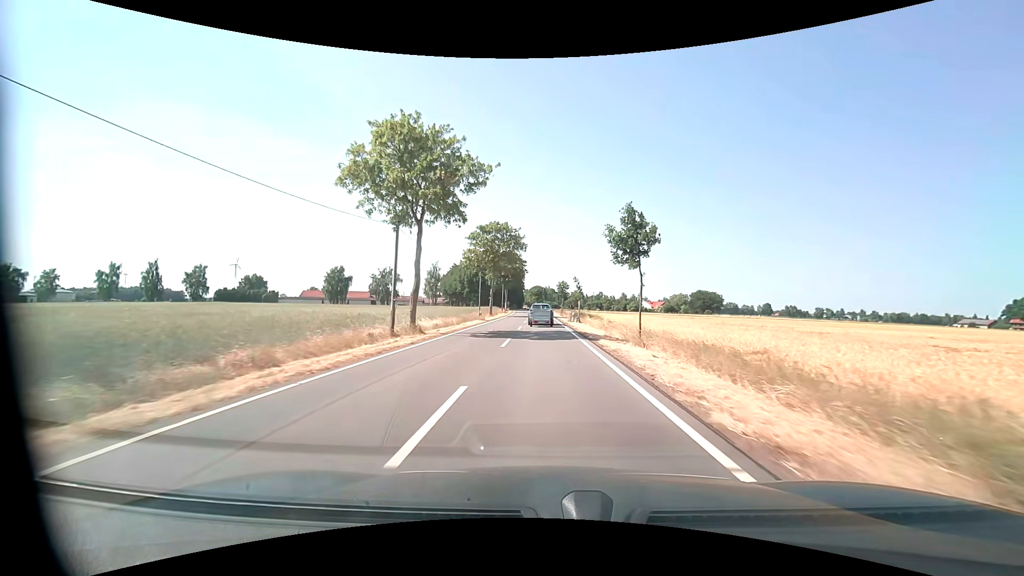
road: tertiary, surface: asphalt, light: Day
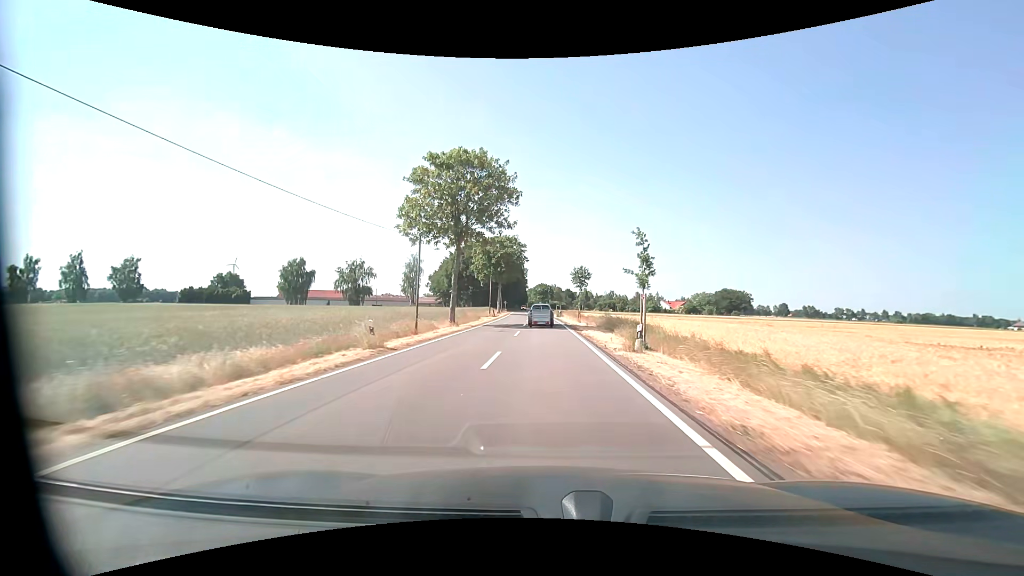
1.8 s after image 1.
(-0.2, +29.6) m; -1°
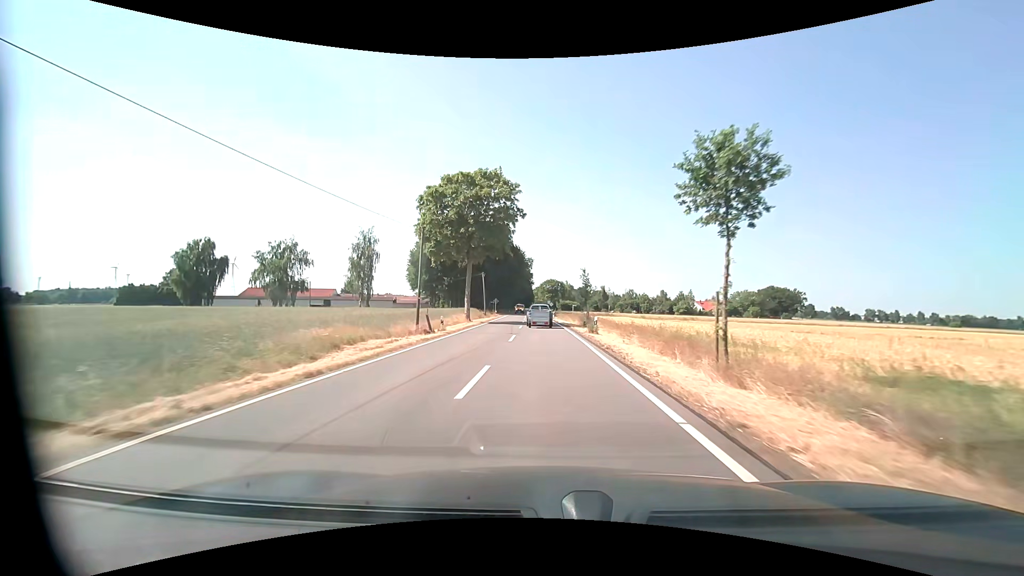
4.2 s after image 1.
(-0.2, +39.4) m; -1°
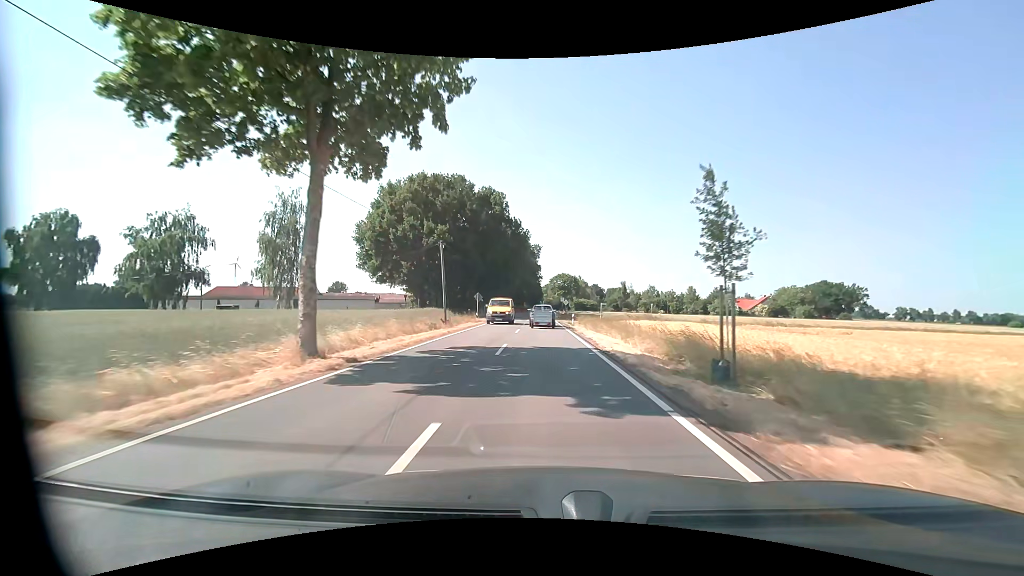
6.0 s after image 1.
(-0.2, +29.6) m; -1°
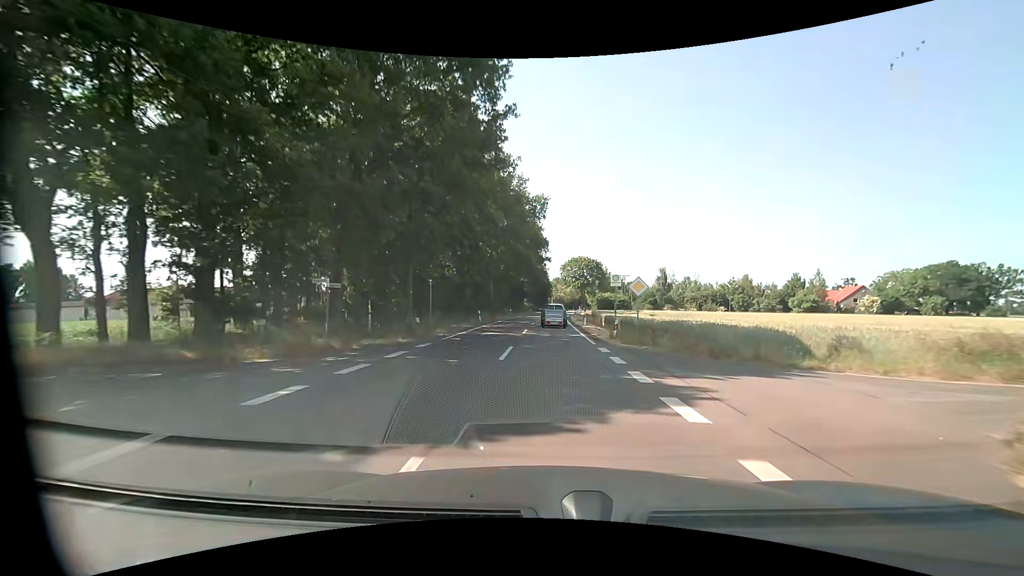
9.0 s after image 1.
(-0.7, +49.3) m; -1°
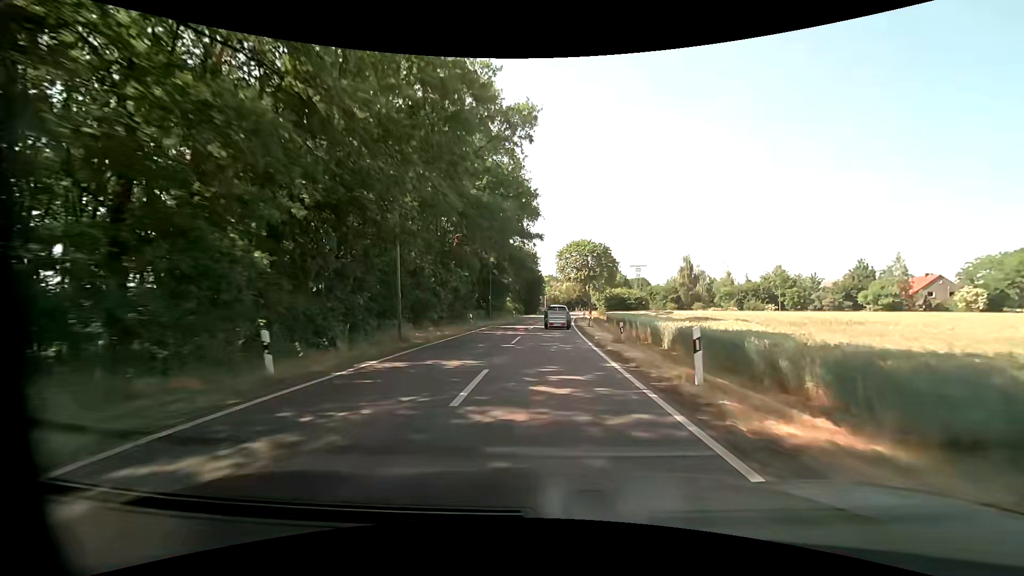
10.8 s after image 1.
(+0.2, +29.7) m; +1°
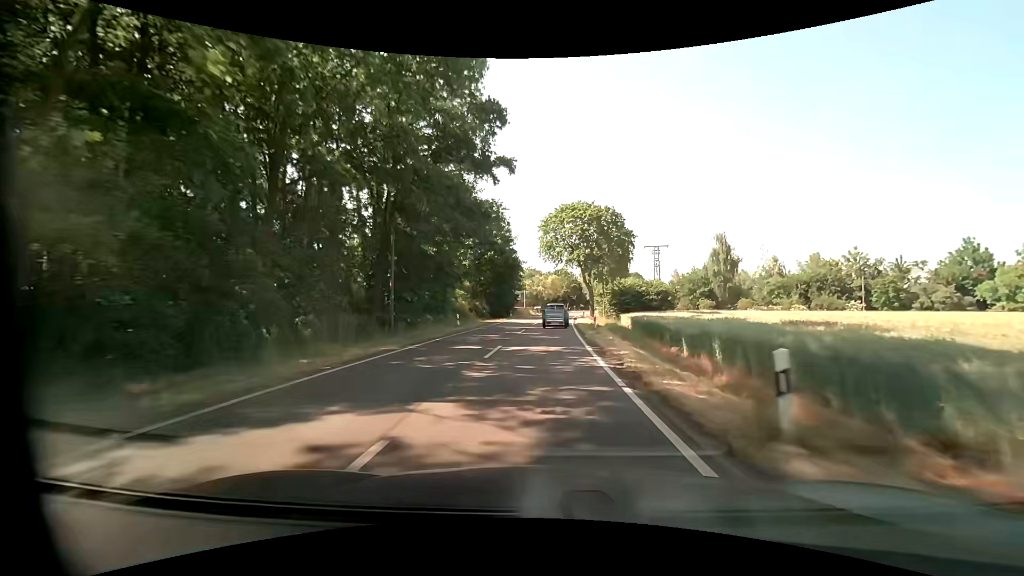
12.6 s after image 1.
(+0.5, +29.7) m; +2°
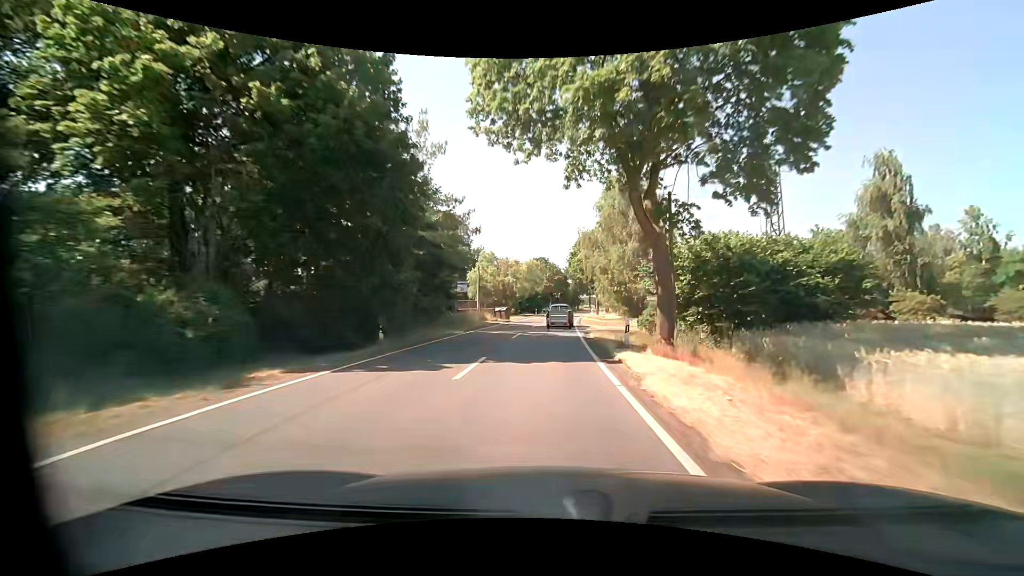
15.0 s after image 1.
(+1.0, +39.6) m; +3°
(0, +10) (0, +20) (+1, +30) (+1, +40) (+1, +50) (+2, +60) (+3, +70) (+4, +80) (+5, +90) (+7, +100) m
